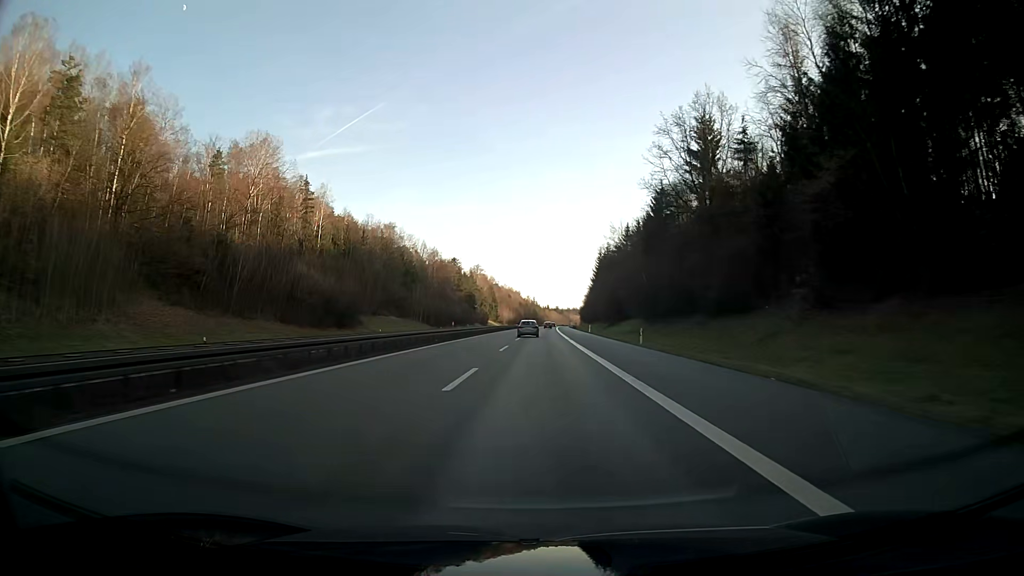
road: motorway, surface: asphalt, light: Day
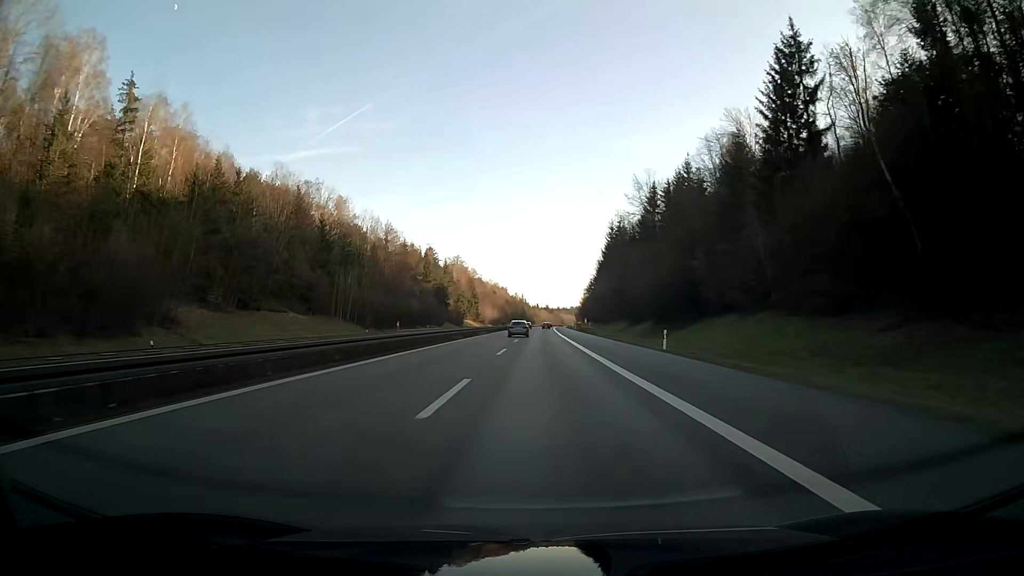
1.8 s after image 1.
(+0.4, +57.1) m; +1°
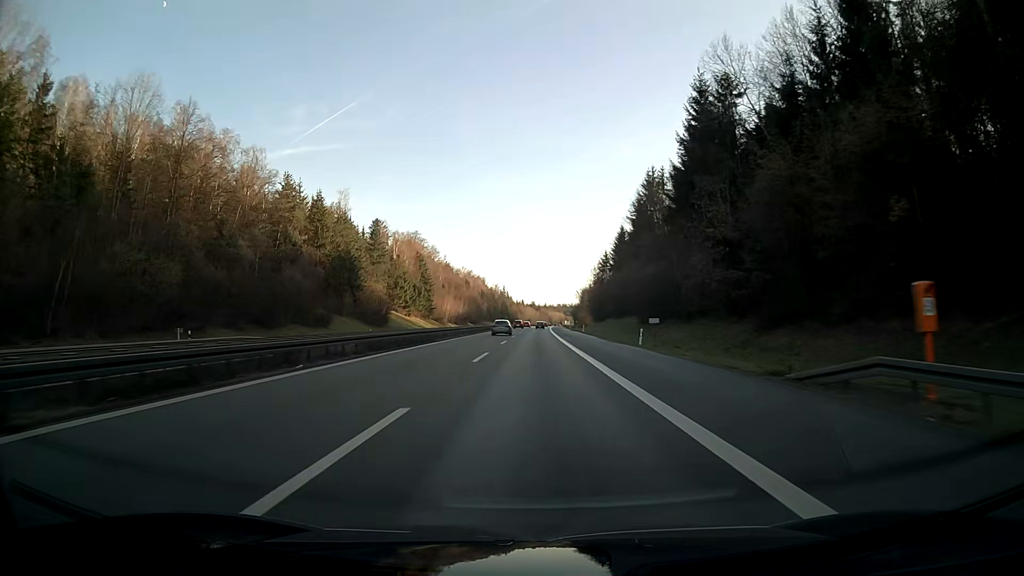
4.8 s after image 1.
(+1.0, +95.3) m; +1°
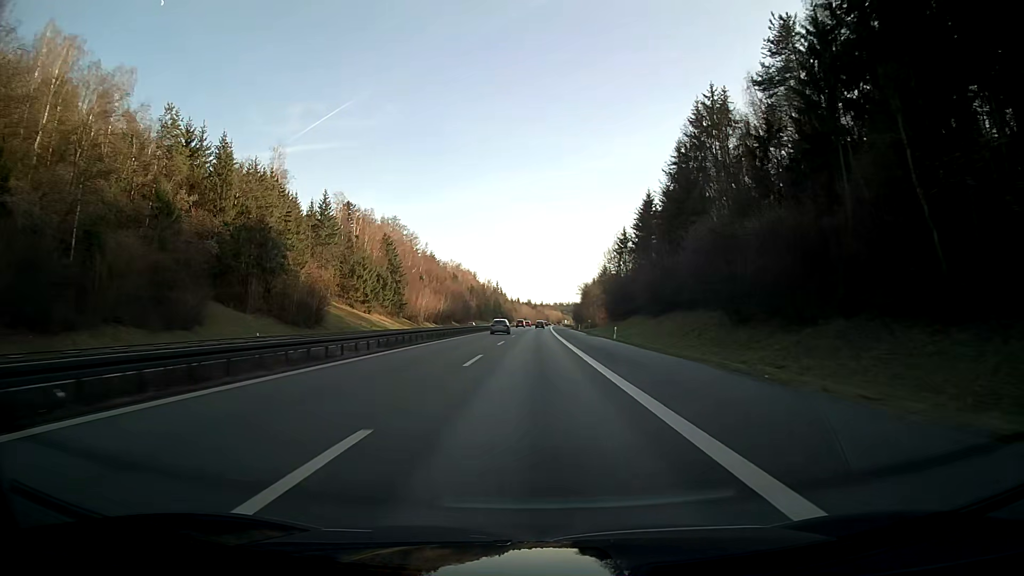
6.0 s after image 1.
(+0.1, +38.1) m; 0°
